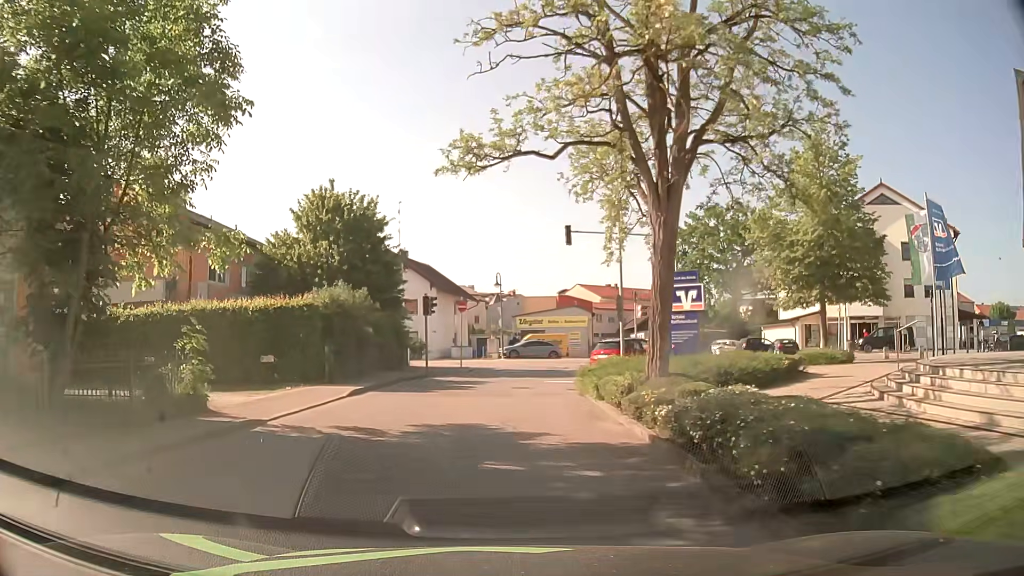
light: Day
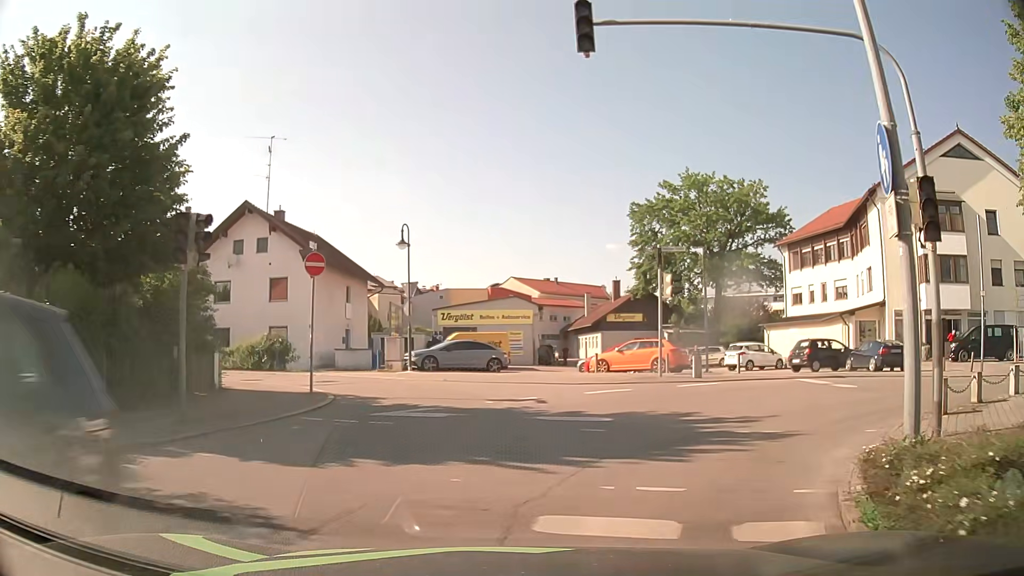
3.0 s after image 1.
(+0.3, +19.1) m; +6°
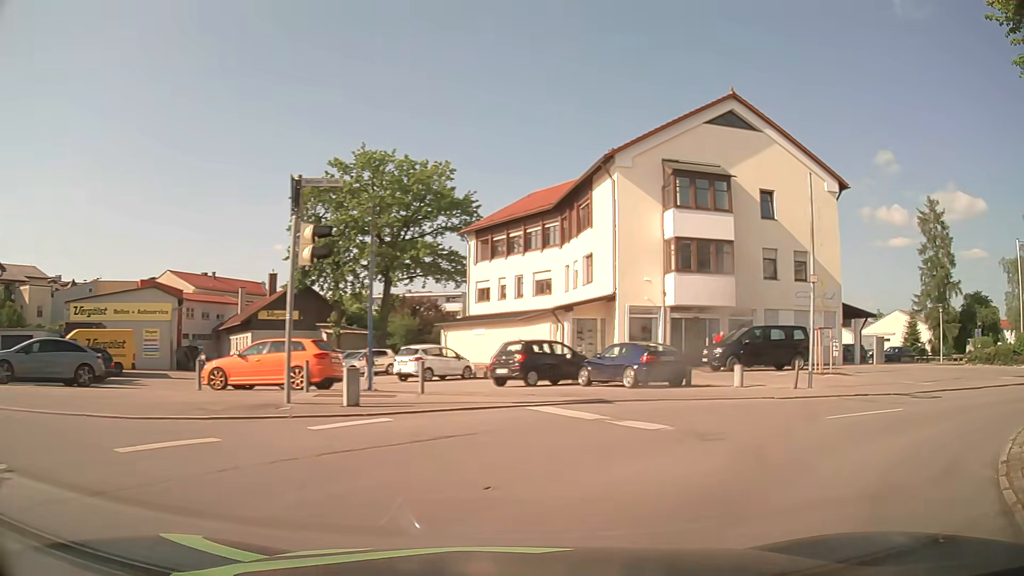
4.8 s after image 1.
(+1.7, +8.8) m; +27°
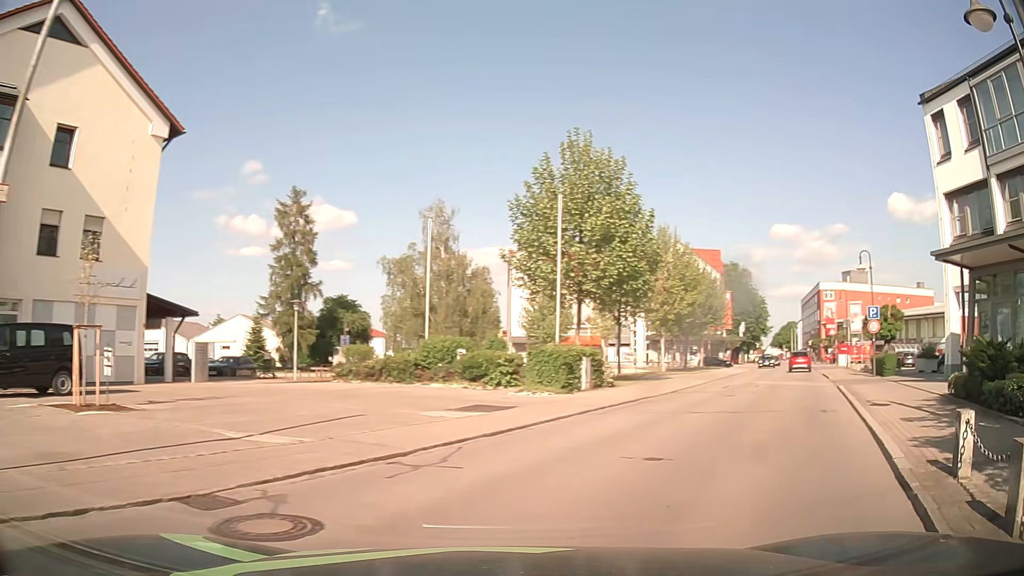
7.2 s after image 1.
(+5.4, +9.9) m; +56°
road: residential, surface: asphalt
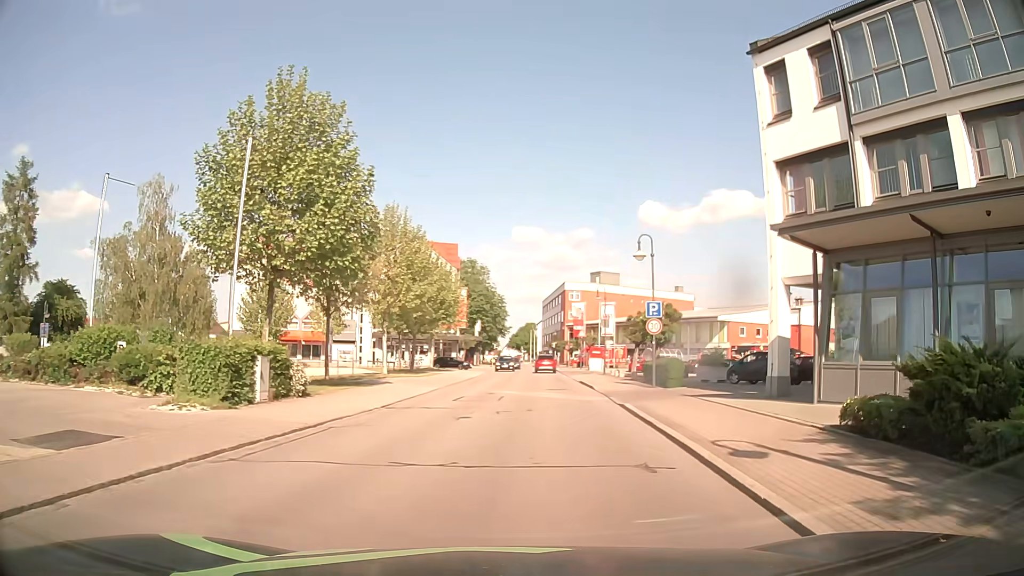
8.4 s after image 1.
(+1.6, +6.5) m; +23°
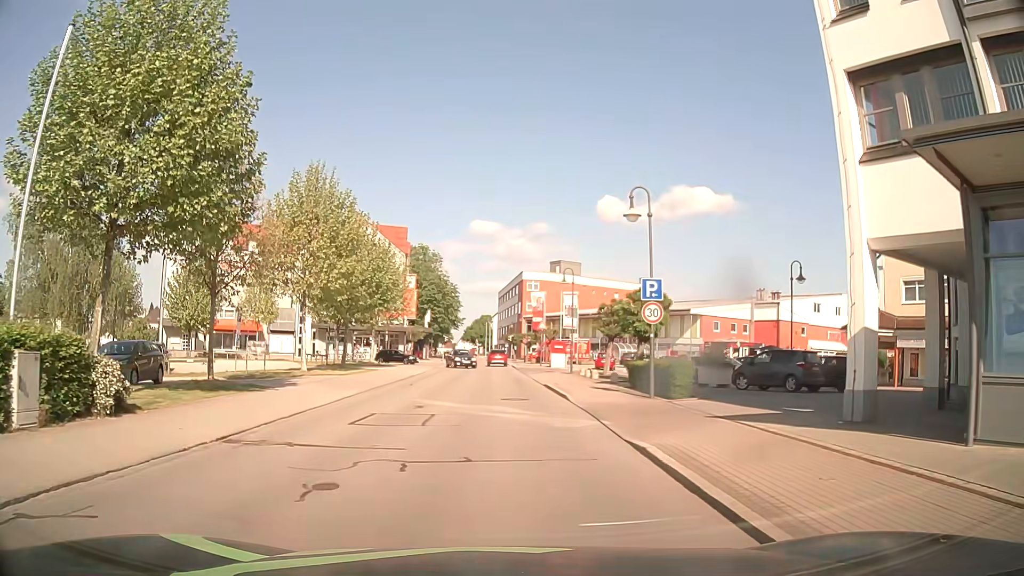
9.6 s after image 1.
(+0.5, +7.7) m; +5°
